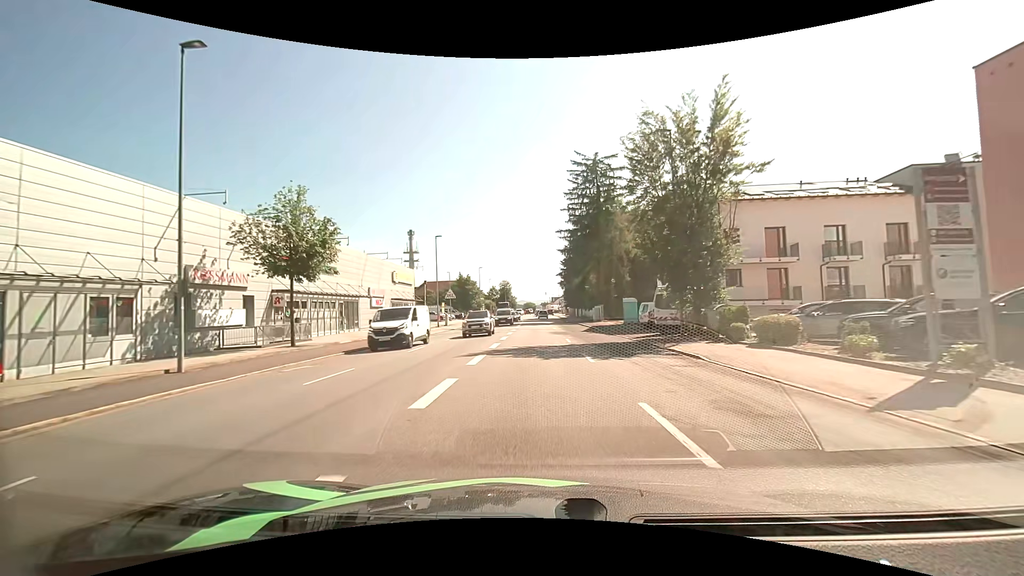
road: tertiary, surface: asphalt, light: Day
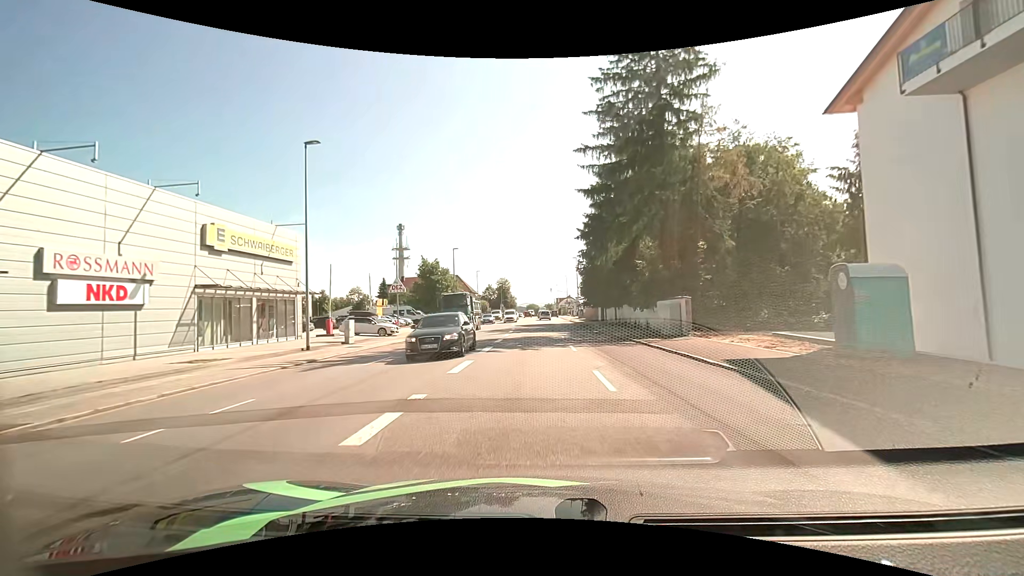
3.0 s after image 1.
(+0.1, +31.7) m; 0°
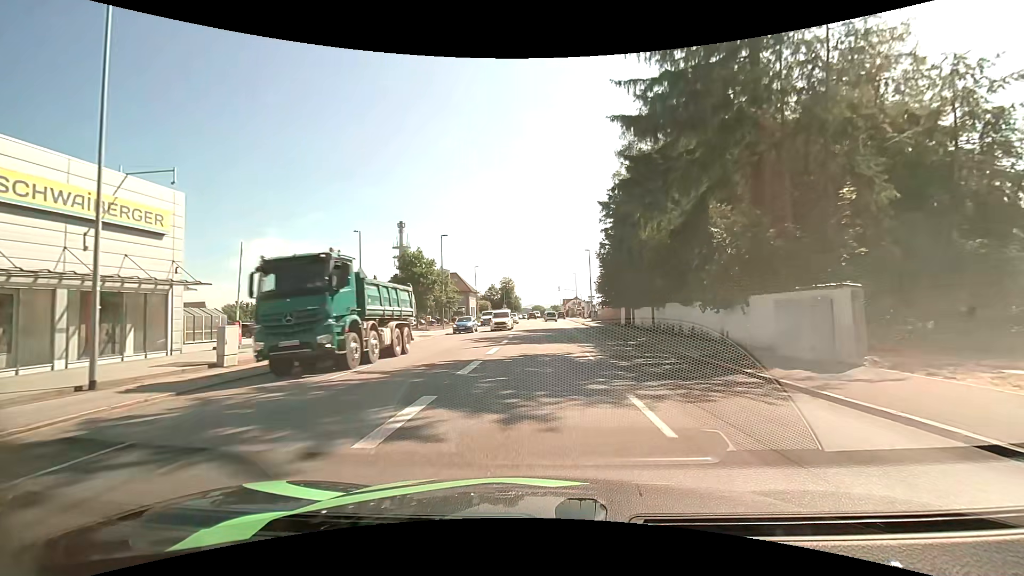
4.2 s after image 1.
(-0.2, +12.1) m; -1°
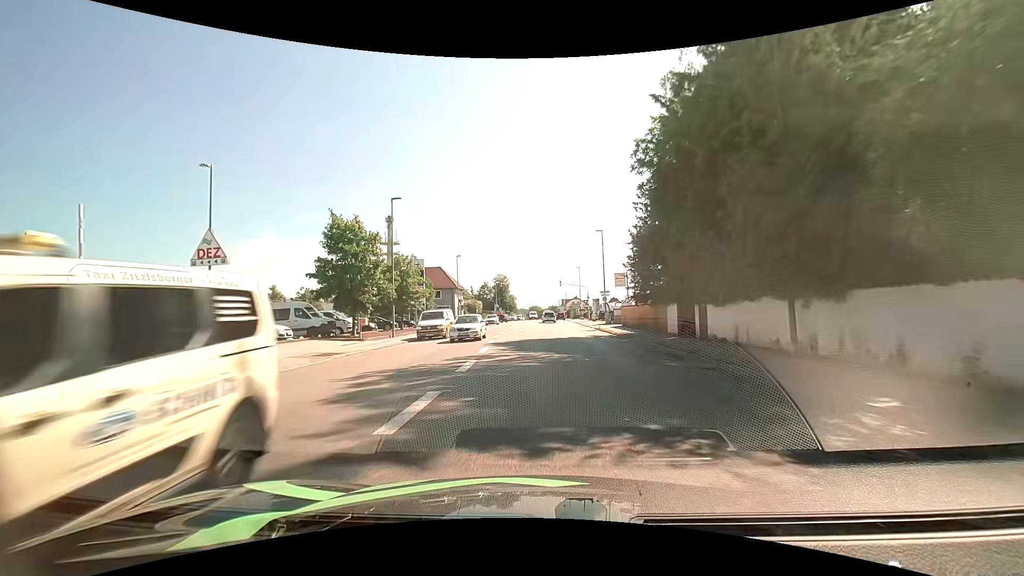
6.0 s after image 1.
(0.0, +17.6) m; 0°
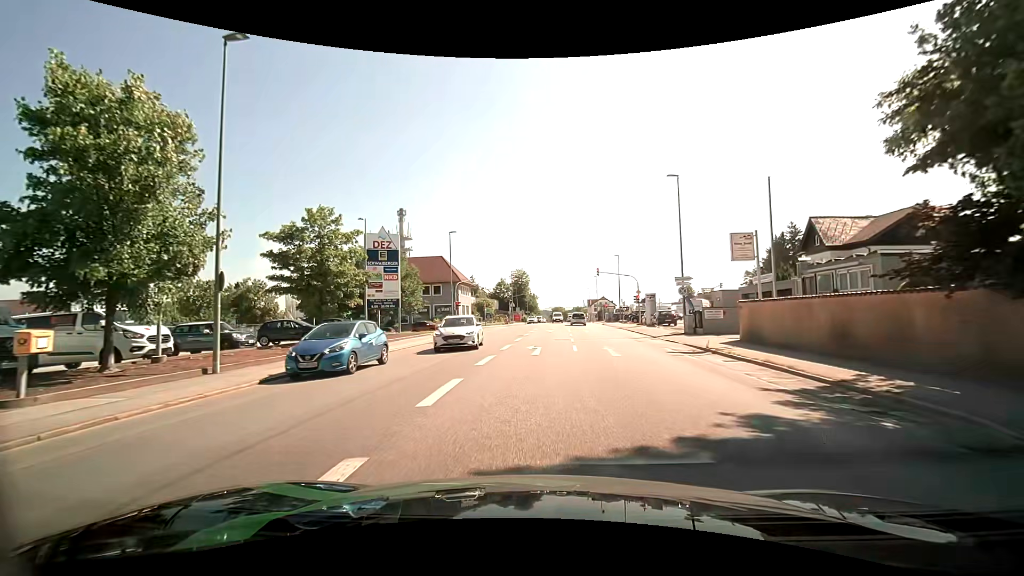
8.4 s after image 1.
(-0.4, +22.1) m; -3°
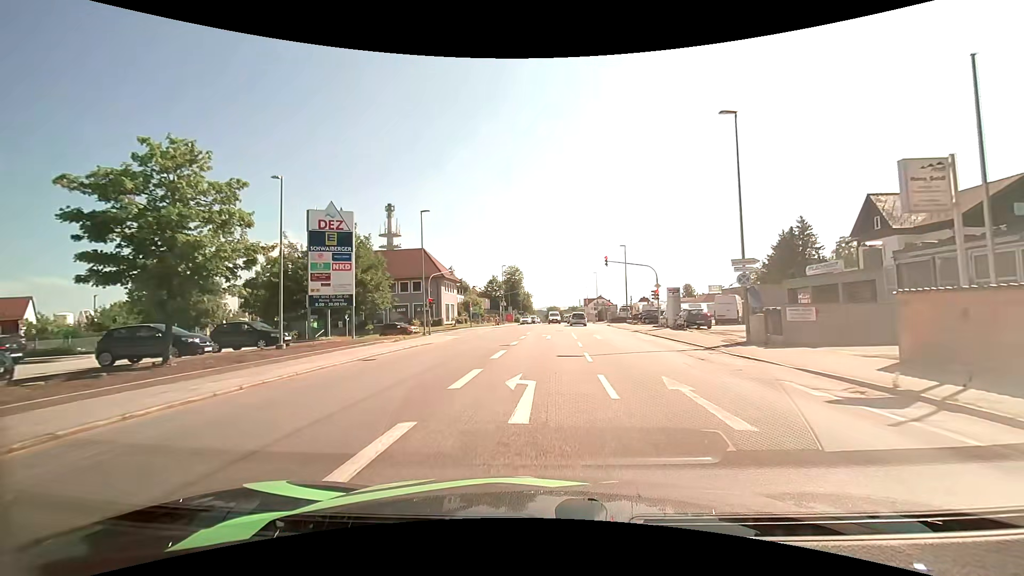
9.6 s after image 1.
(+0.1, +10.3) m; +1°
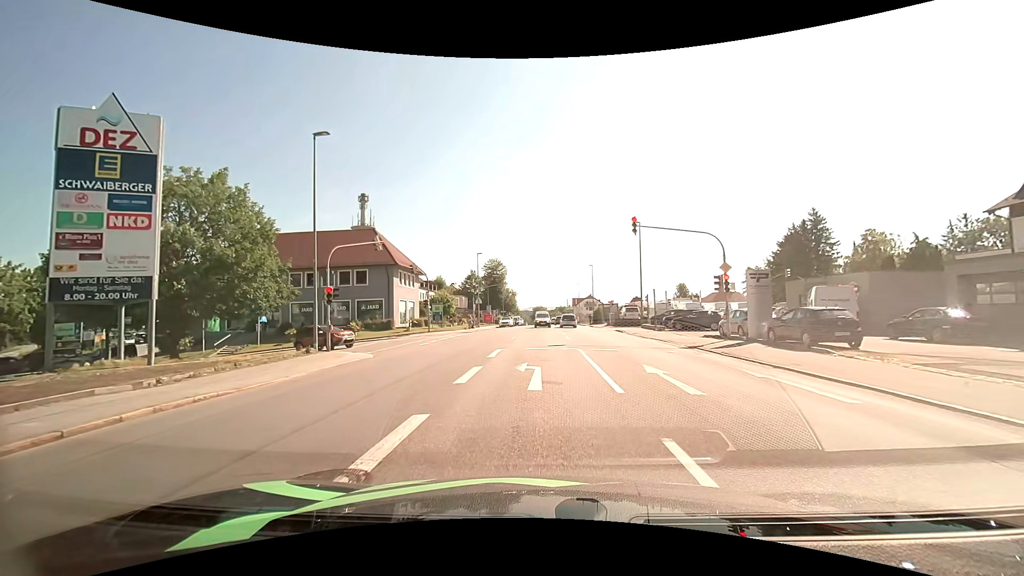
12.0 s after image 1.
(+0.3, +17.3) m; +2°
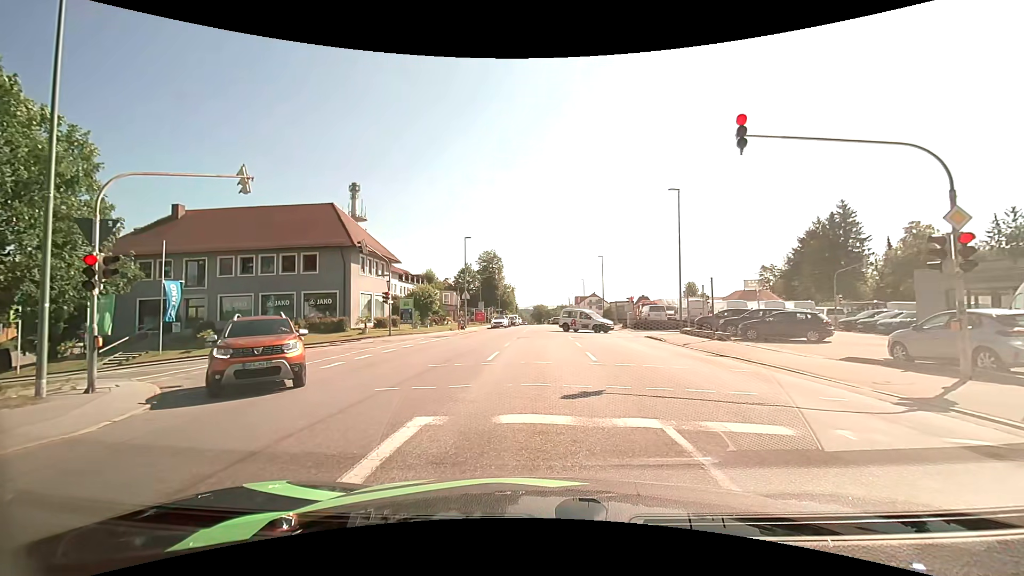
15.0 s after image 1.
(-0.1, +12.3) m; 0°
